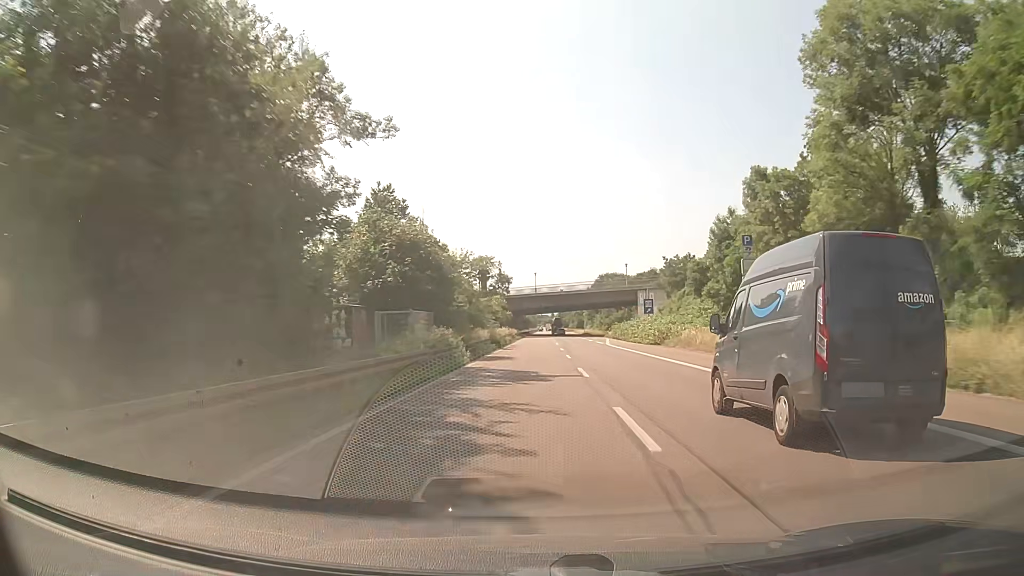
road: trunk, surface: asphalt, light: Day
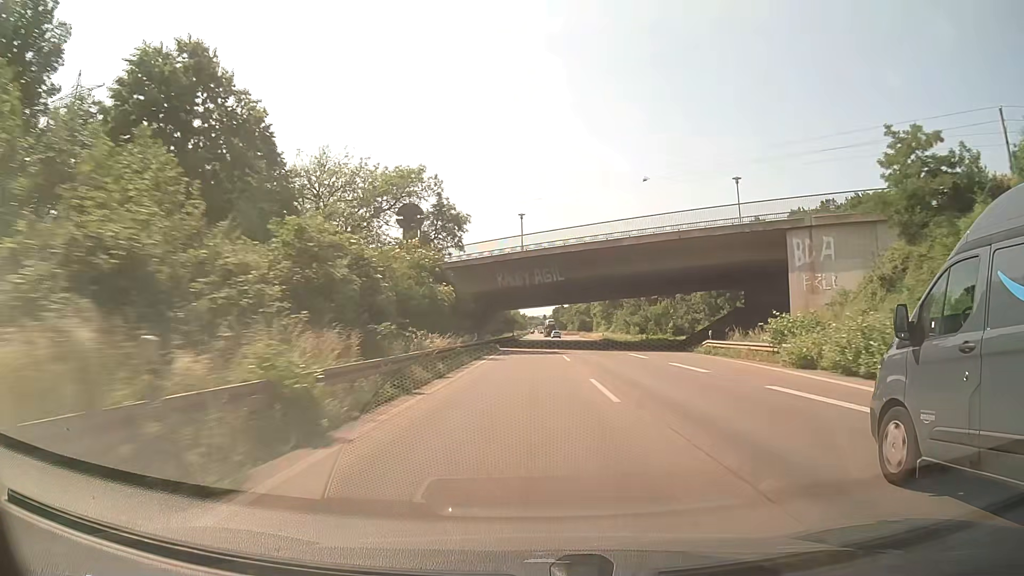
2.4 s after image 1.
(+0.5, +62.9) m; +1°
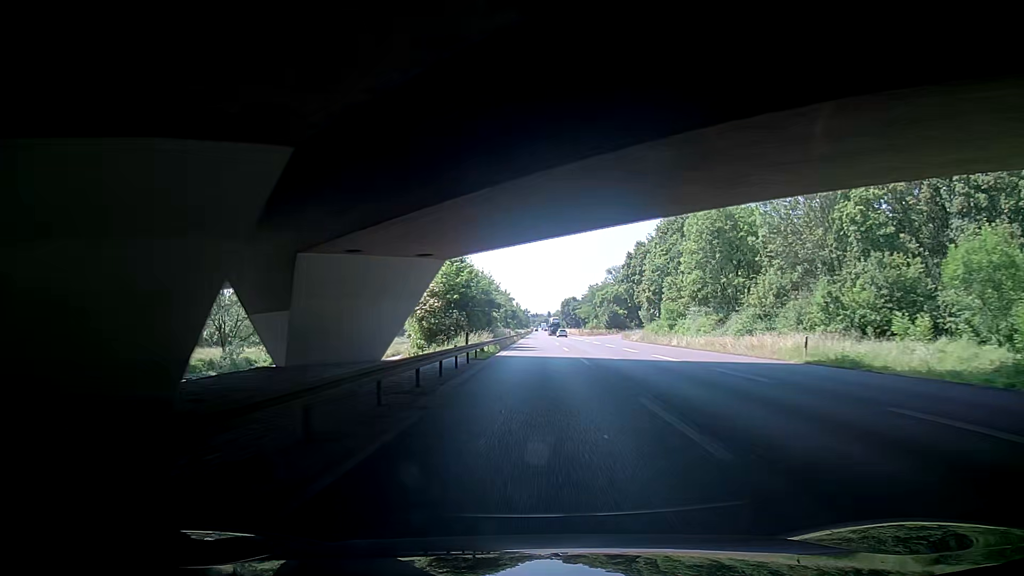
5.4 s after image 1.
(-0.8, +77.3) m; -1°
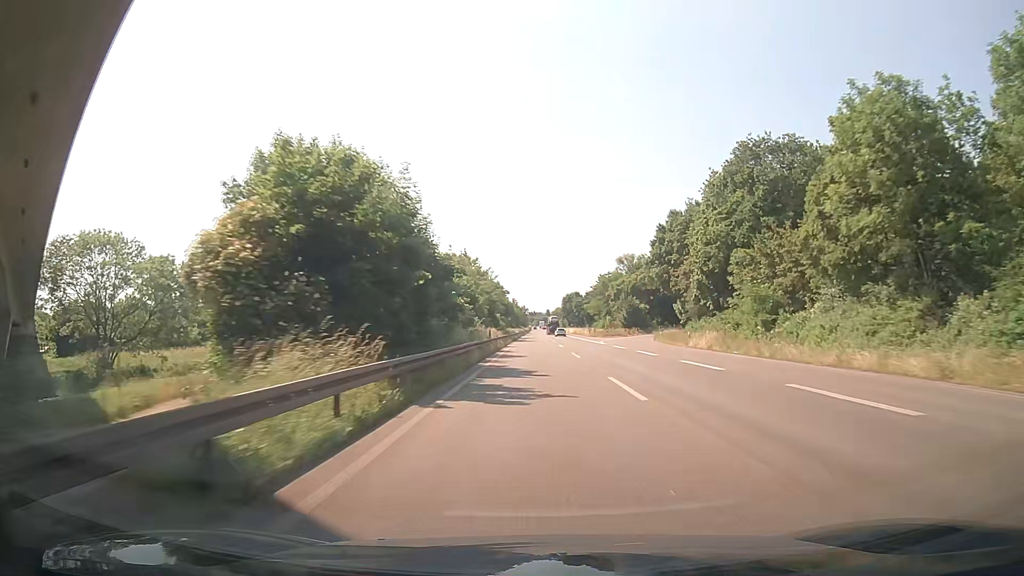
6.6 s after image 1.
(+0.6, +30.9) m; +1°
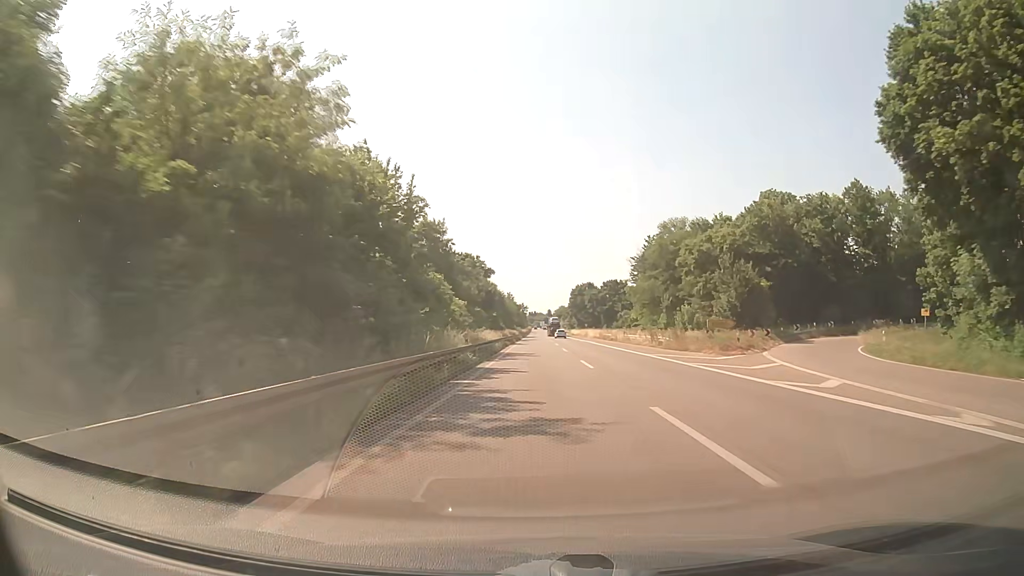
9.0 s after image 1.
(-0.7, +62.1) m; -1°
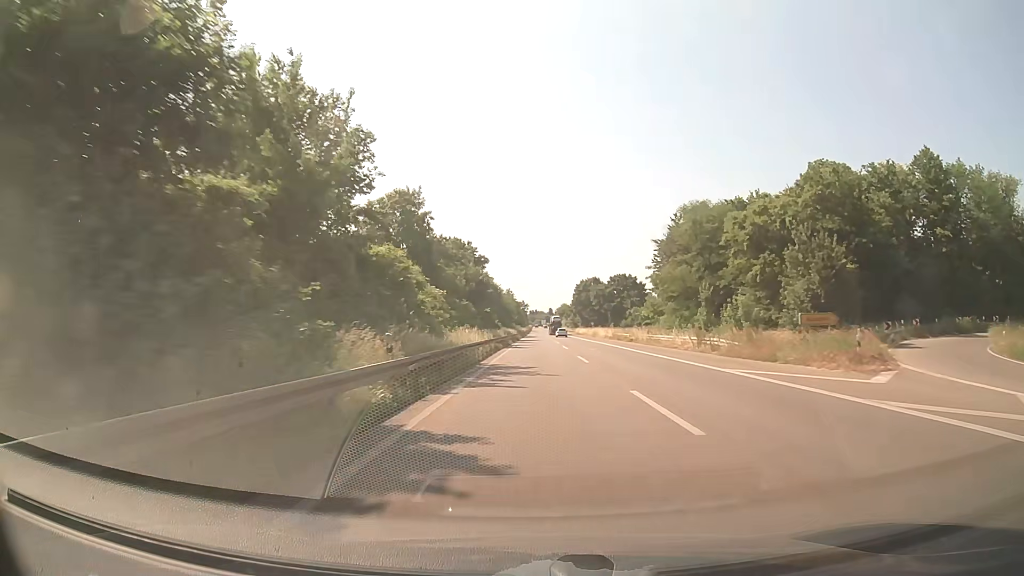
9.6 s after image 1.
(0.0, +15.6) m; 0°
(0, +10) (0, +20) (0, +30) (0, +40) (0, +50) (0, +60) (0, +70) (0, +80) (0, +90) (+1, +100) m
